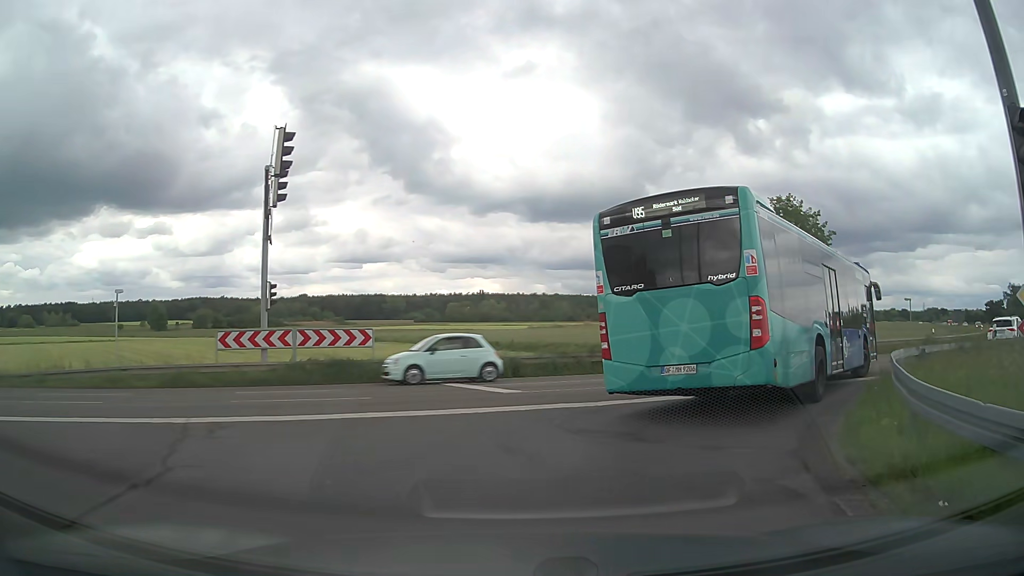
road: tertiary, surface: asphalt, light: Day
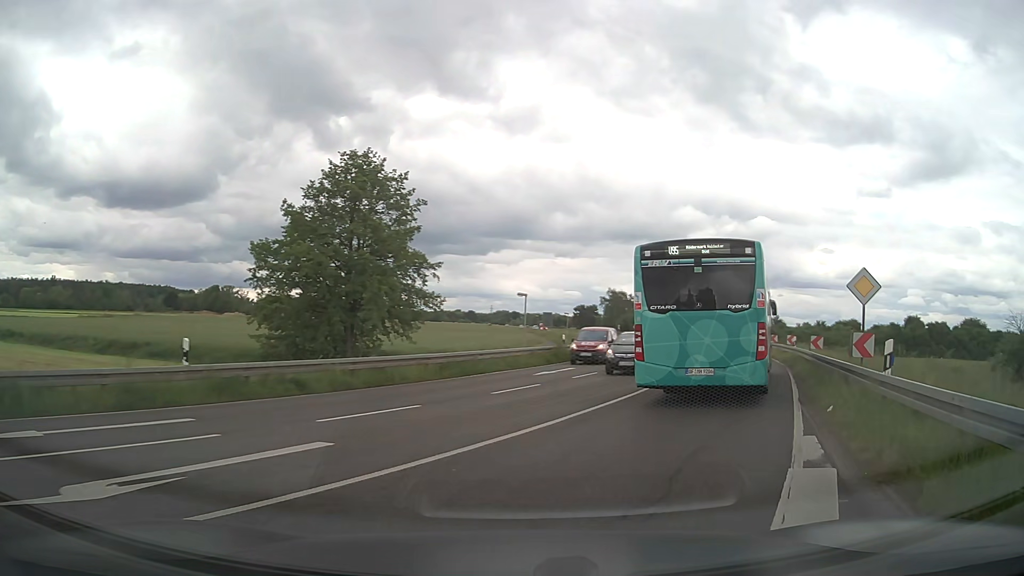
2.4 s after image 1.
(+4.4, +13.8) m; +36°
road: primary
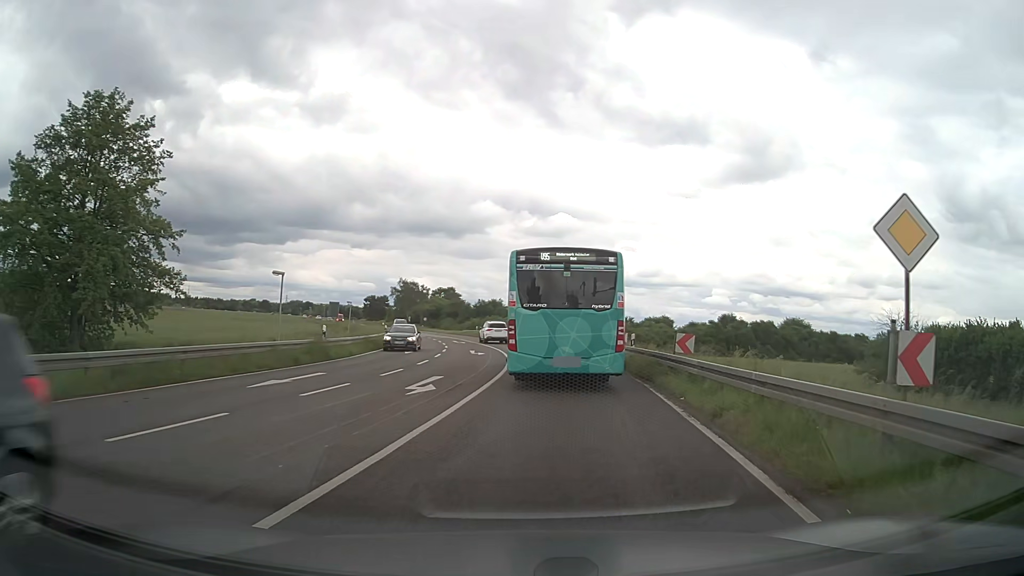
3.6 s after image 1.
(+1.7, +8.7) m; +19°
